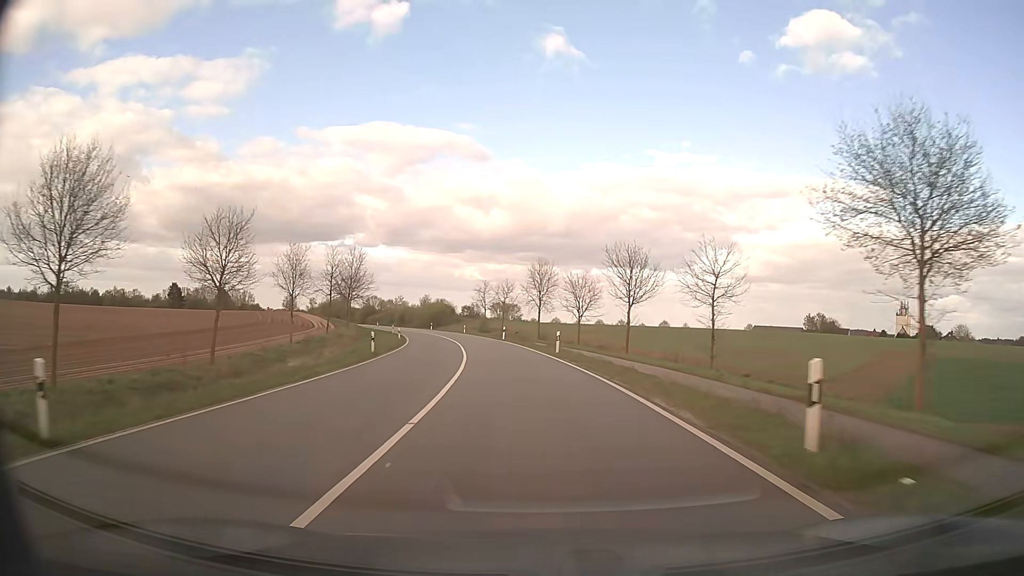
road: secondary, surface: asphalt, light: Day
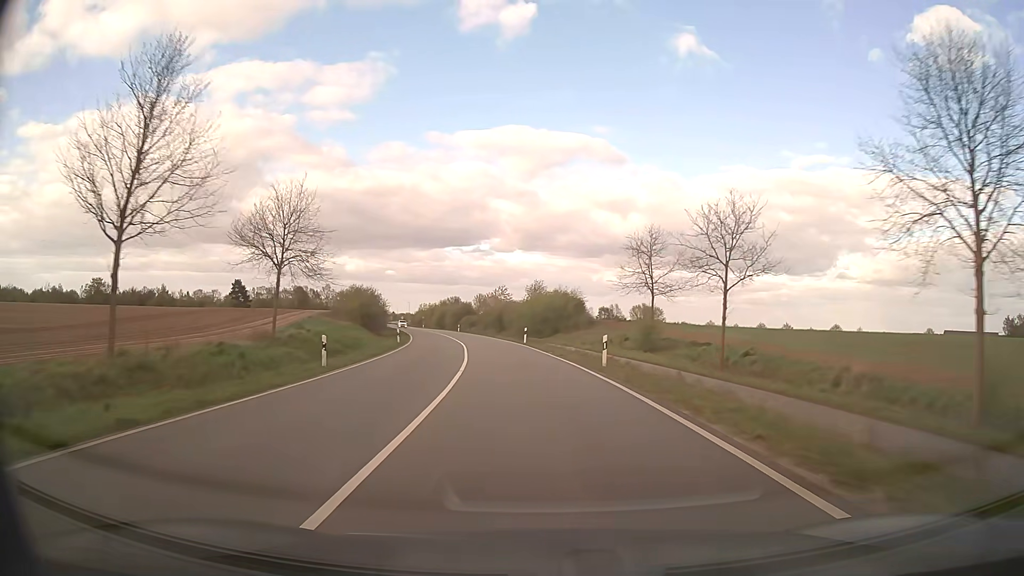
(-6.9, +61.5) m; -12°
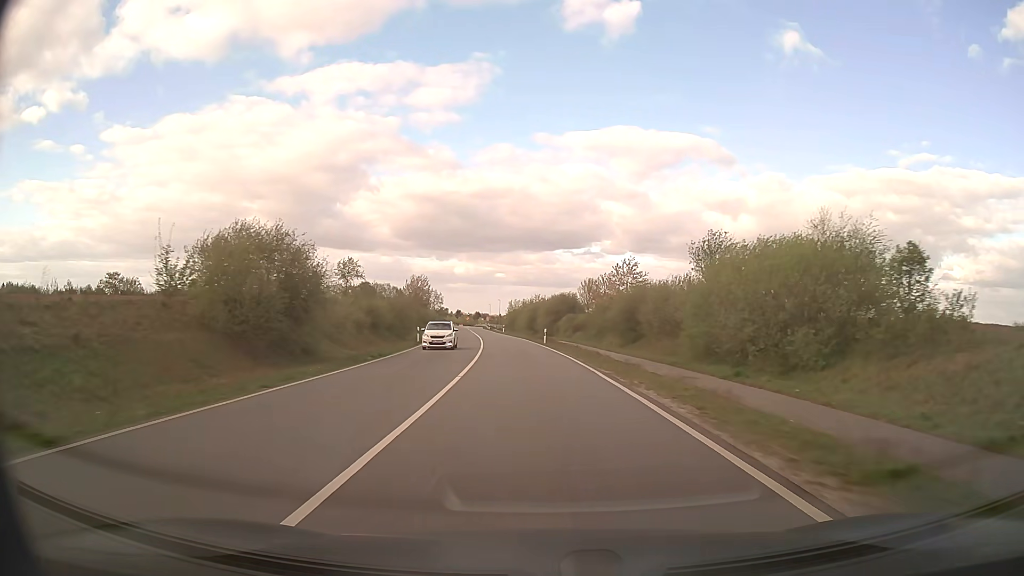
(-4.3, +50.3) m; -9°
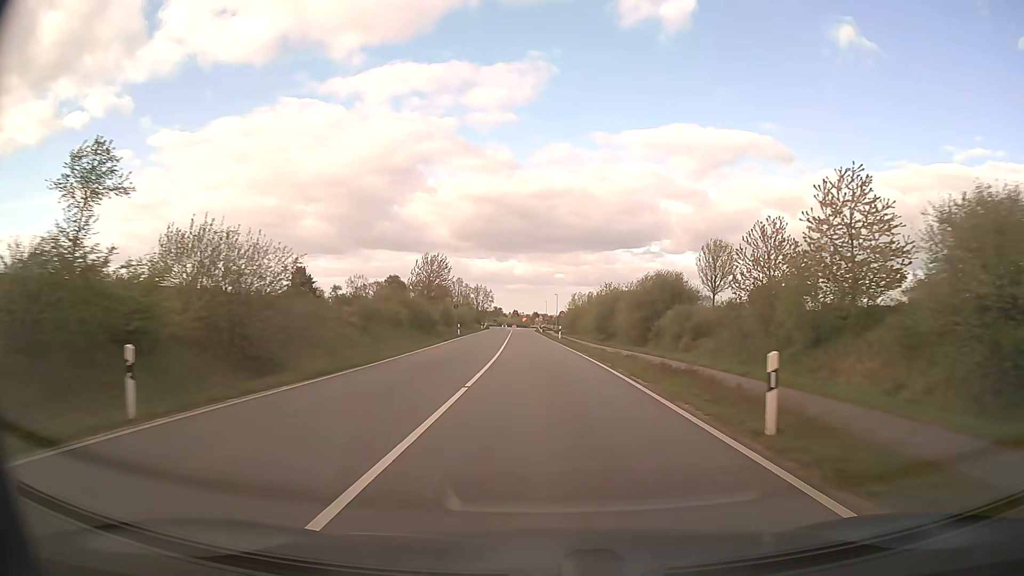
(-2.0, +38.1) m; -5°
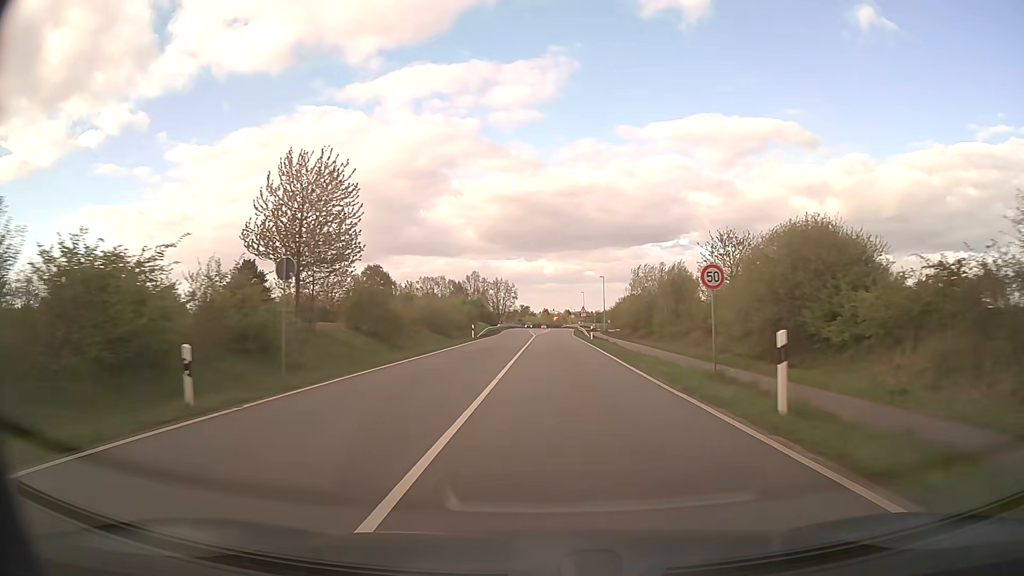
(-1.3, +49.2) m; -3°
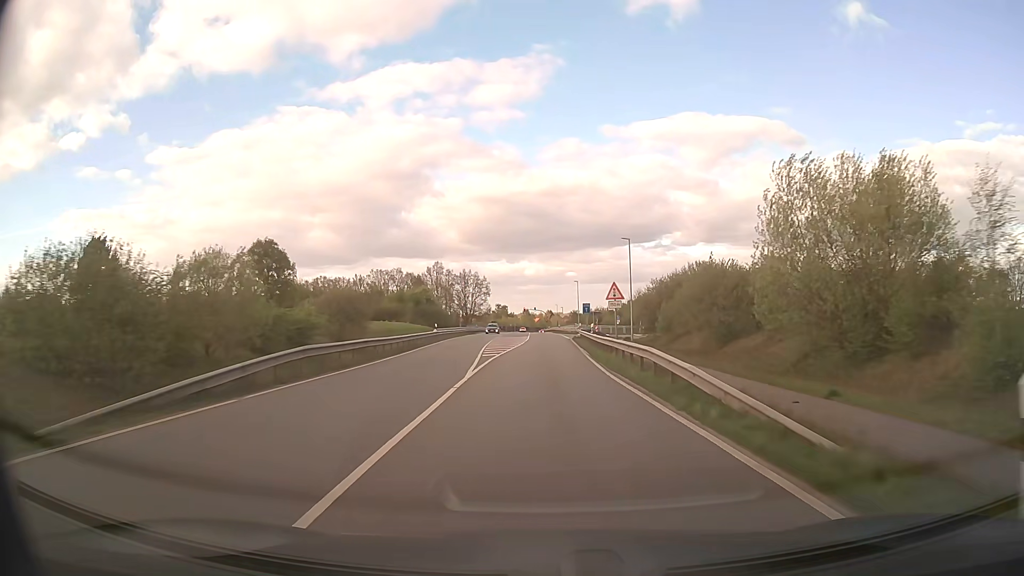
(+0.7, +45.8) m; +2°
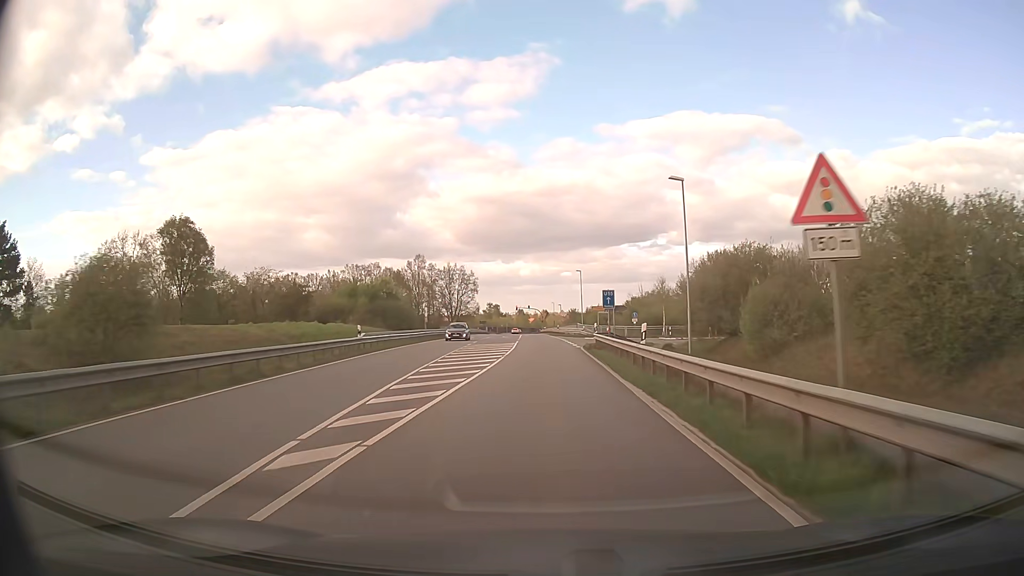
(+0.1, +21.7) m; 0°
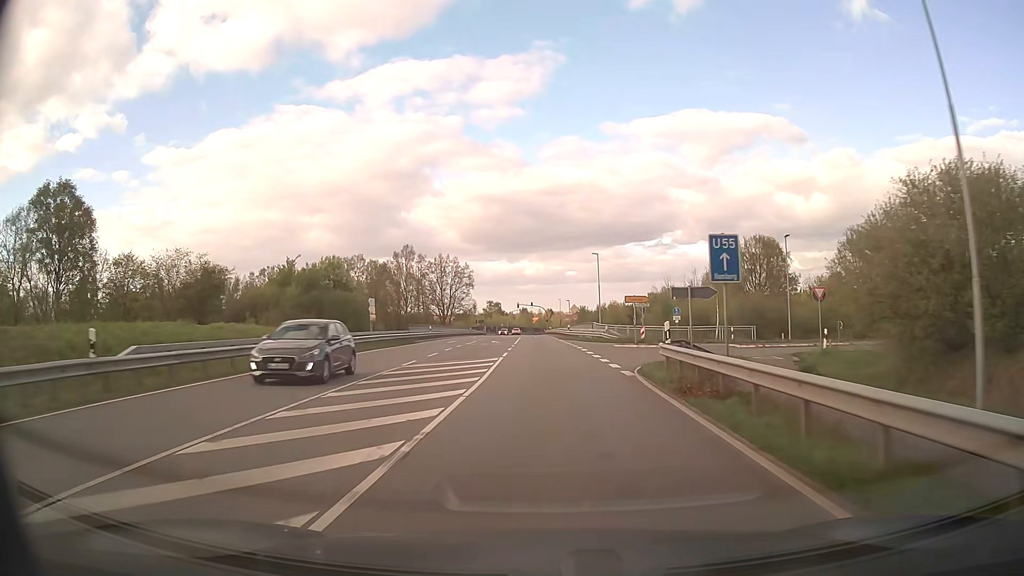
(0.0, +20.9) m; 0°
(0, +10) (0, +20) (0, +30) (0, +40) (-1, +50) (-1, +60) (-1, +70) (-1, +80) (-1, +90) (-1, +100) m
